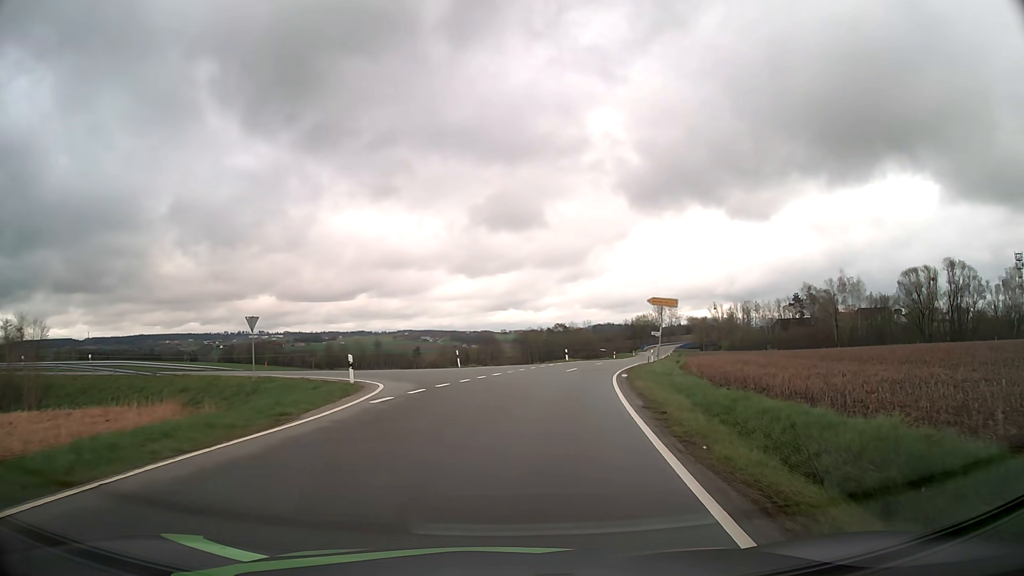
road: tertiary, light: Day
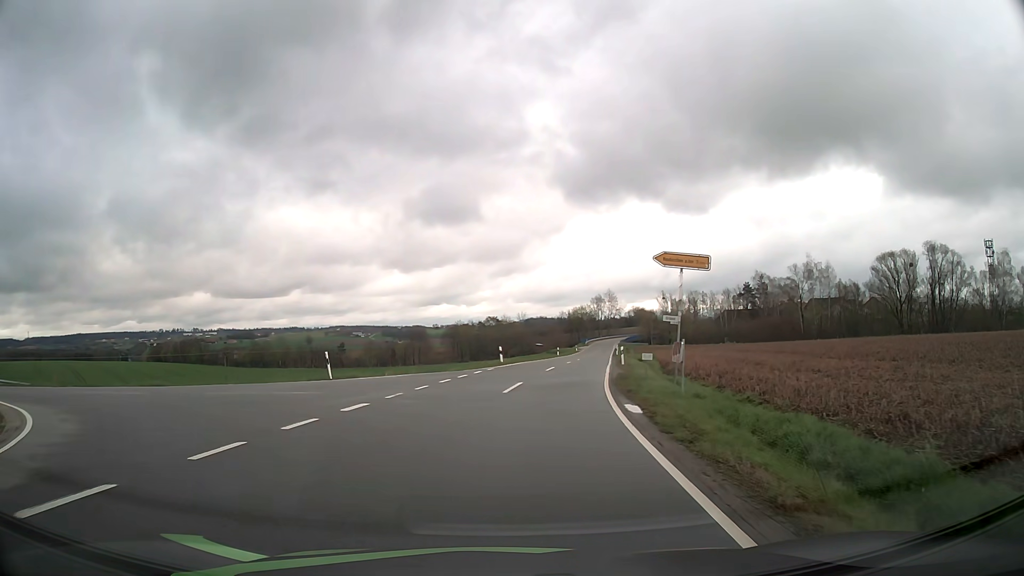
(+1.2, +15.7) m; +6°
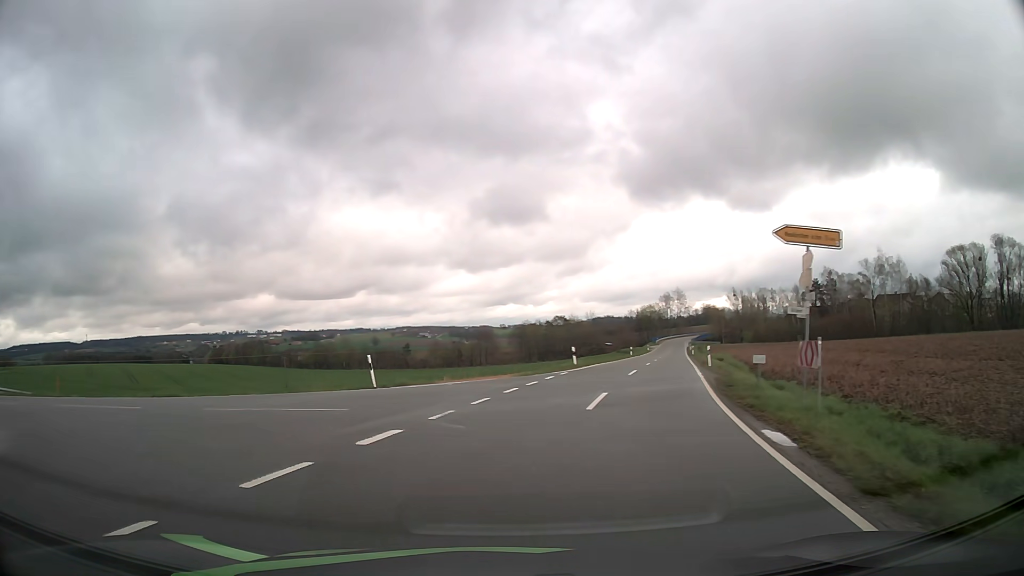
(-0.1, +4.2) m; -5°
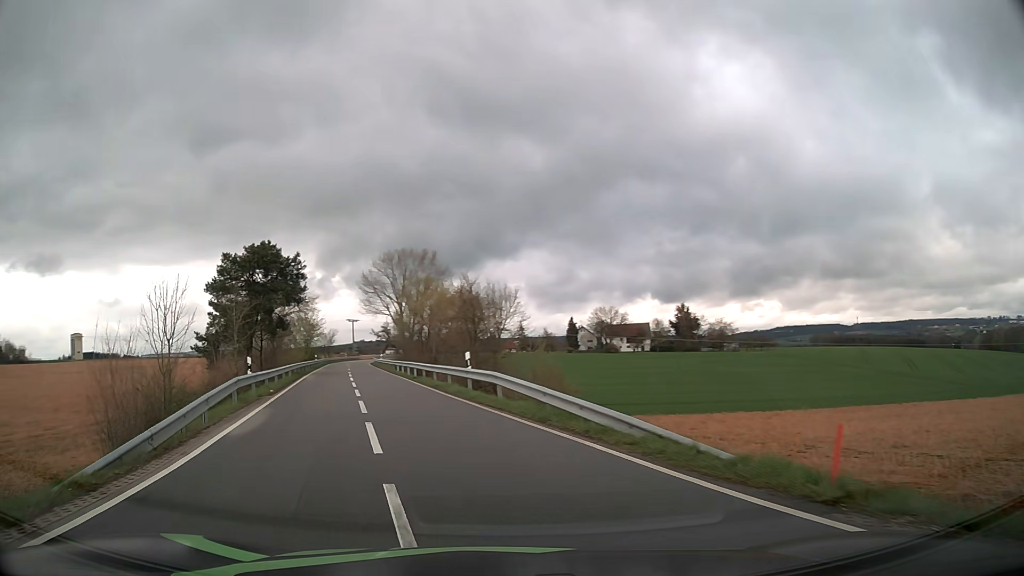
(-11.0, +16.3) m; -67°
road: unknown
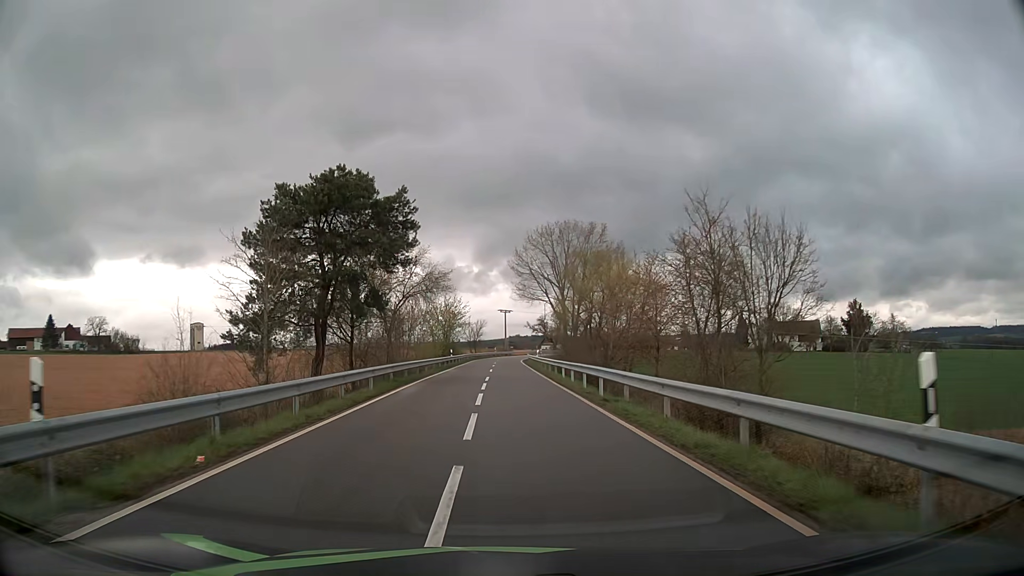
(-3.1, +17.4) m; -14°
(0, +10) (0, +20) (0, +30) (0, +40) (-1, +50) (-1, +60) (-1, +70) (0, +80) (0, +90) (+1, +100) m
